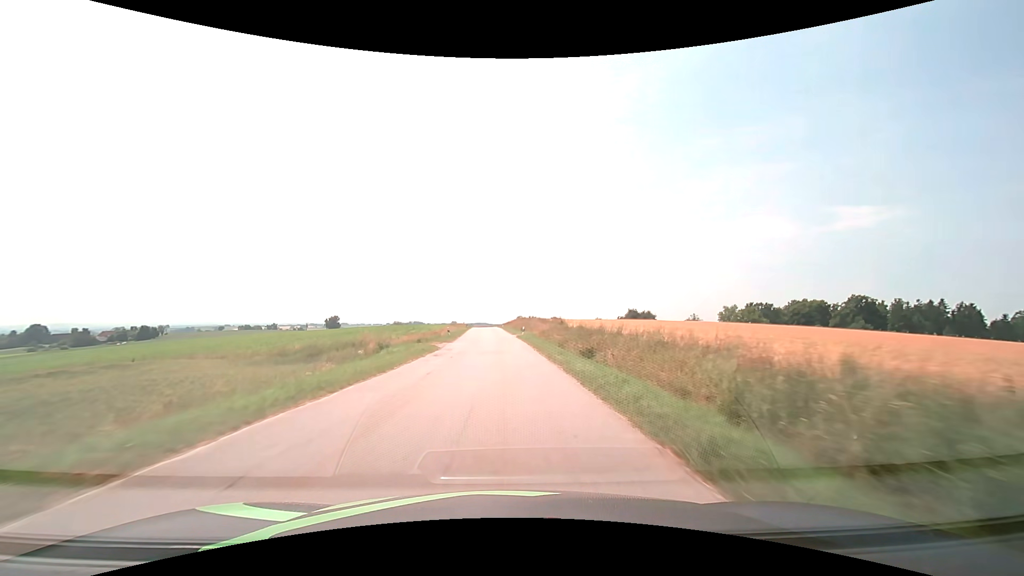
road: tertiary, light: Day
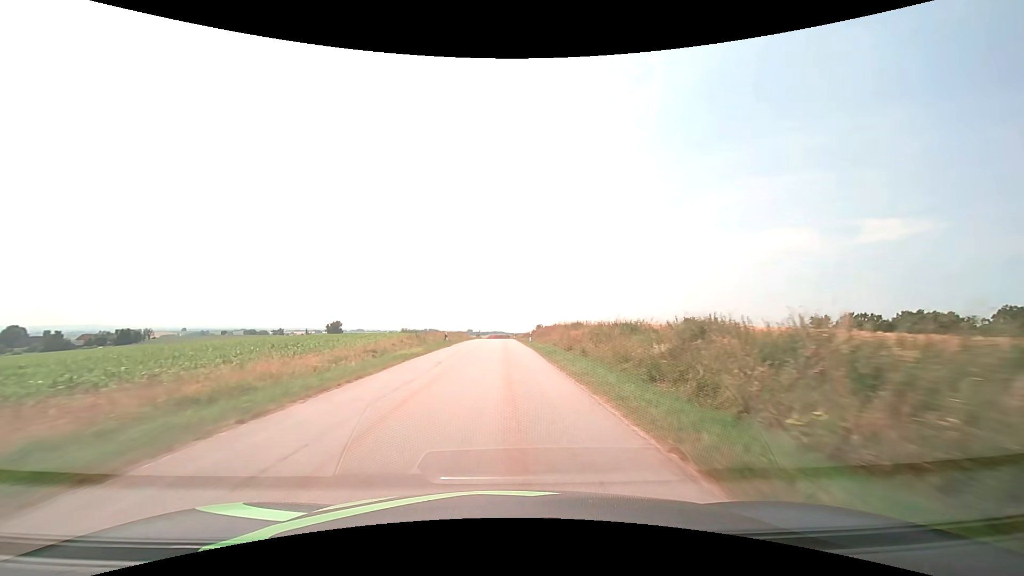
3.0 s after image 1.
(-1.4, +55.7) m; -2°
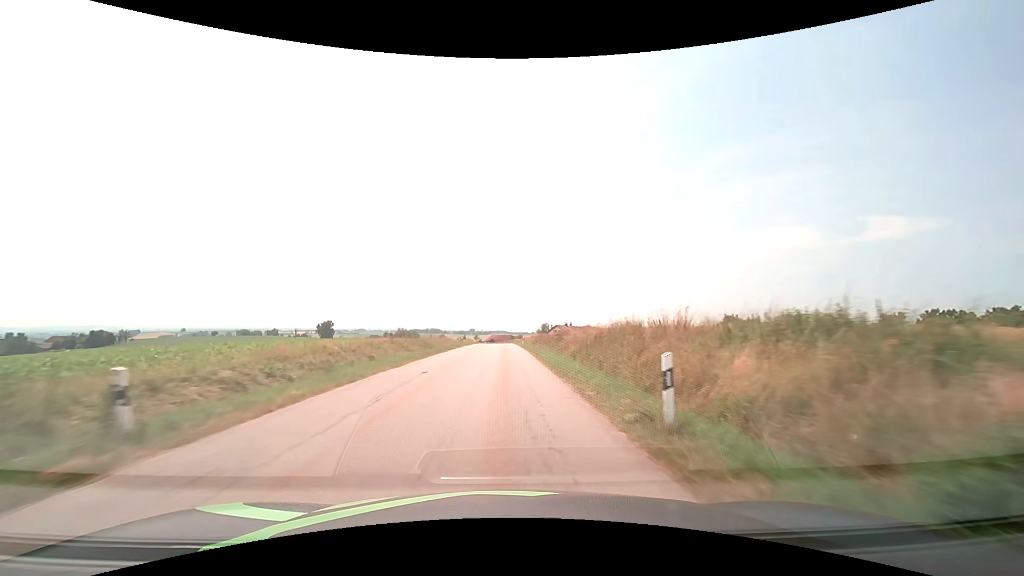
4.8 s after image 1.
(-0.1, +34.8) m; 0°
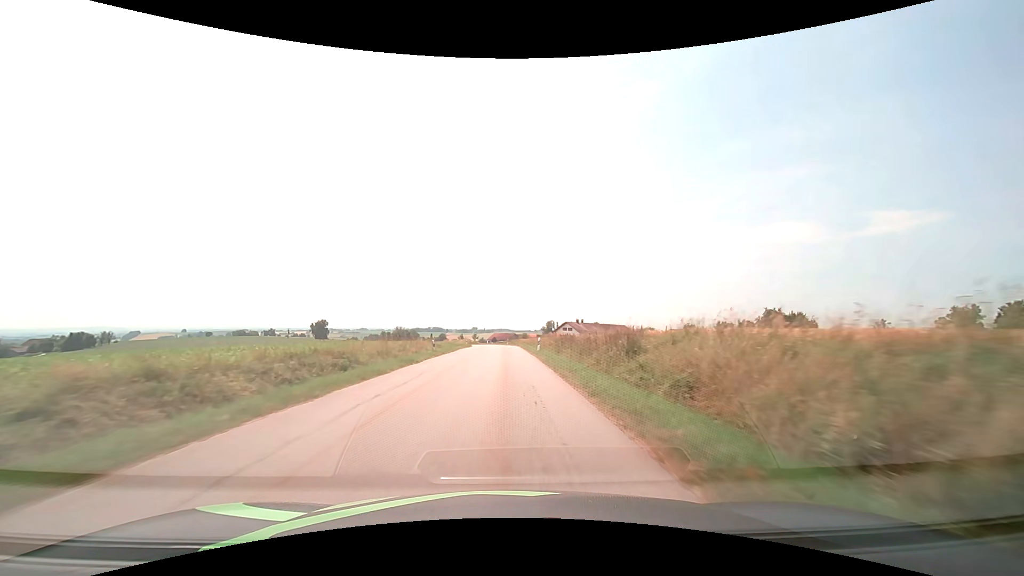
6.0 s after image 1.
(0.0, +23.8) m; 0°
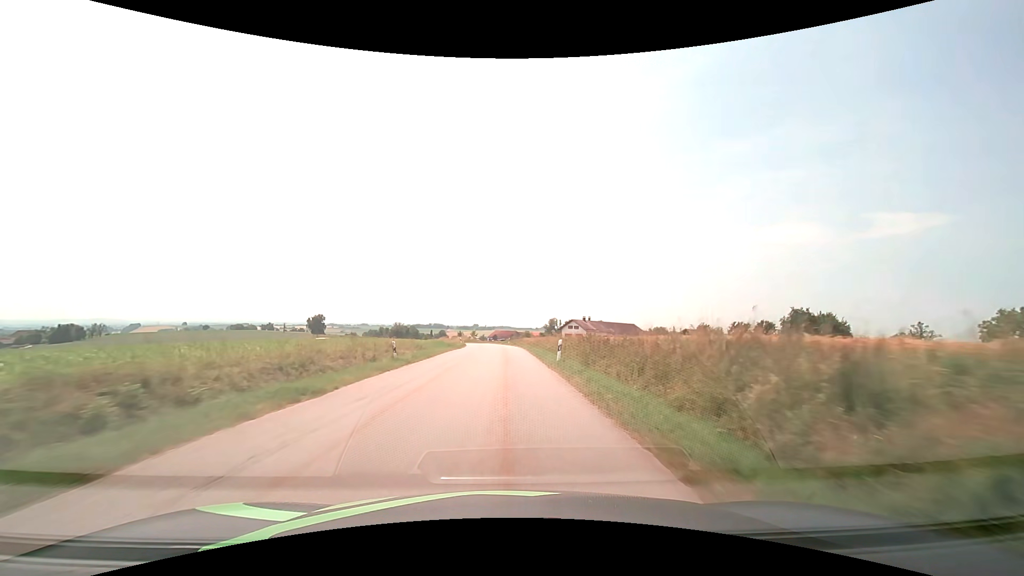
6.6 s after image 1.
(0.0, +12.1) m; 0°
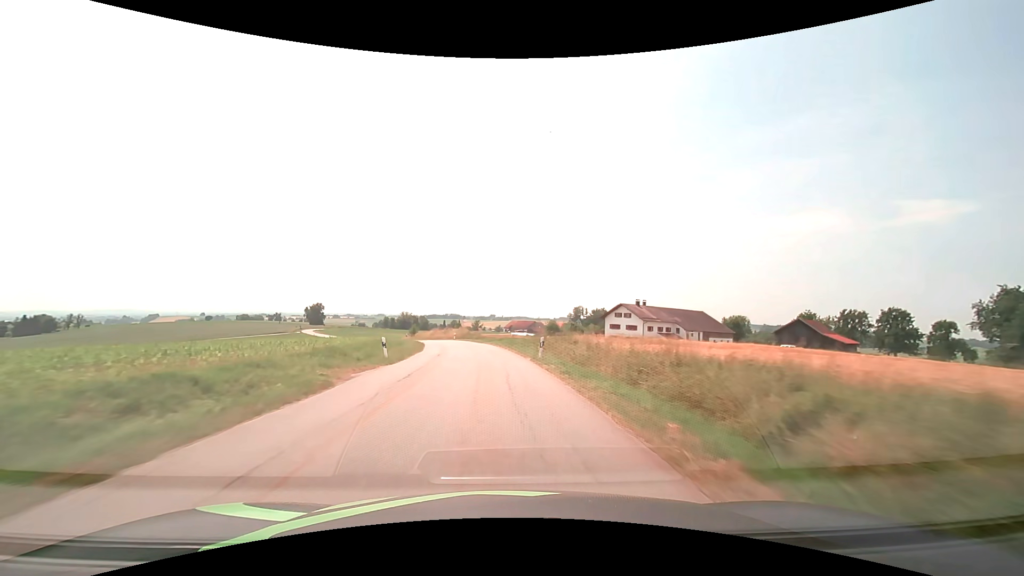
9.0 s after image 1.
(-0.2, +49.1) m; -2°
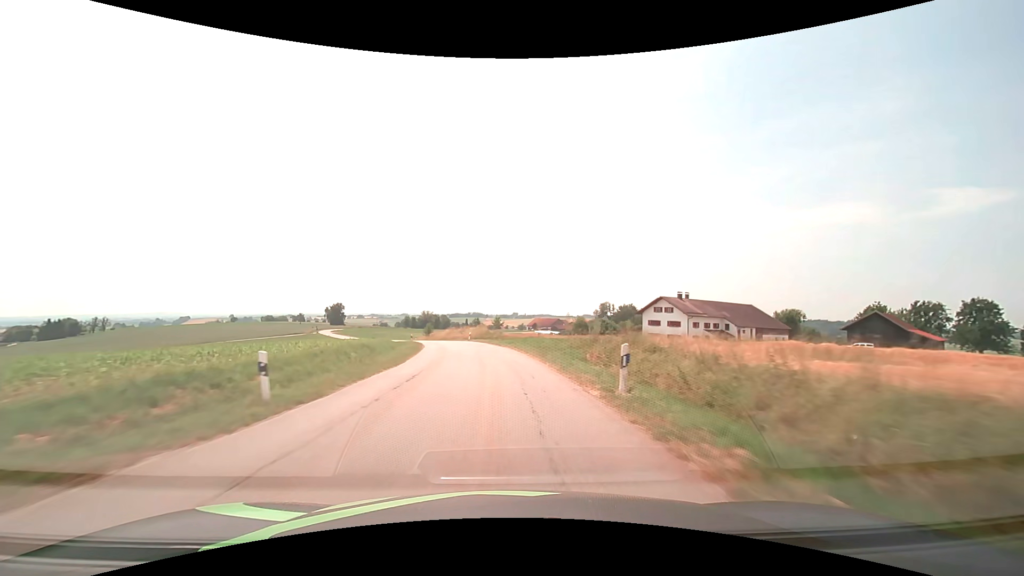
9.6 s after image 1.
(-0.2, +12.4) m; -2°
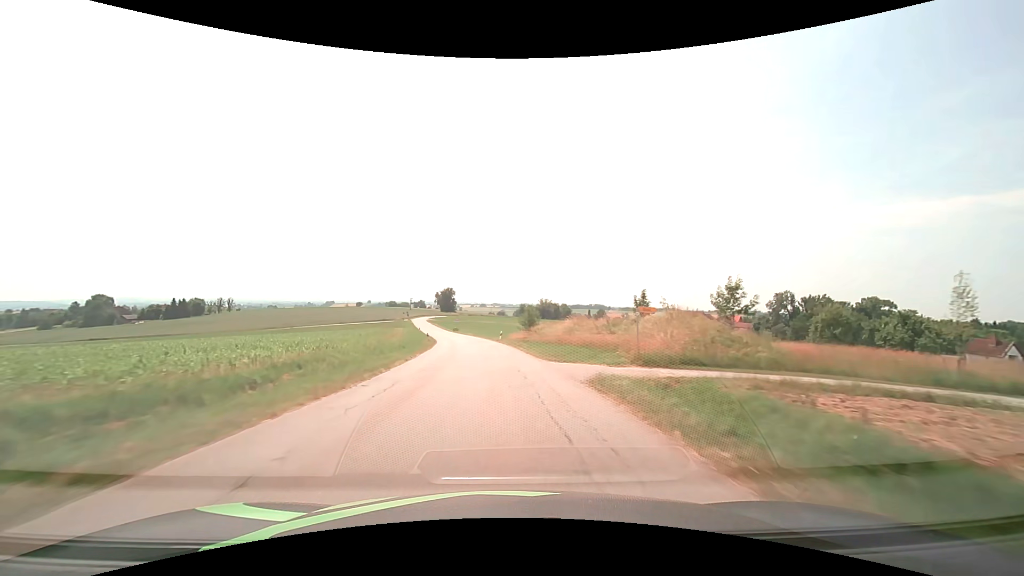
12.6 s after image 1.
(-6.9, +59.0) m; -14°
(0, +10) (-1, +20) (-1, +30) (-2, +40) (-4, +50) (-5, +60) (-7, +70) (-9, +79) (-11, +89) (-13, +99) m
